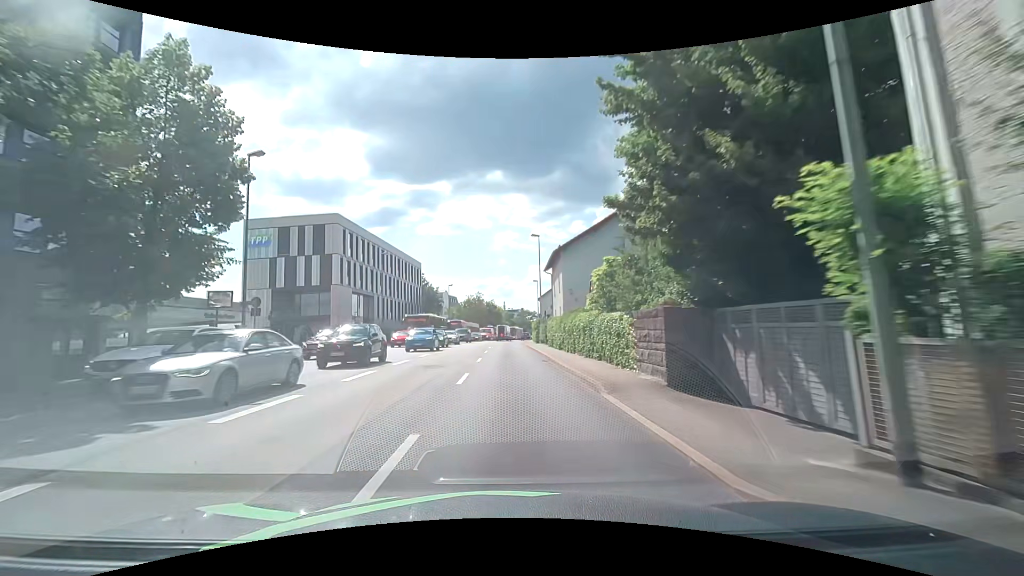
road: primary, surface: asphalt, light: Day
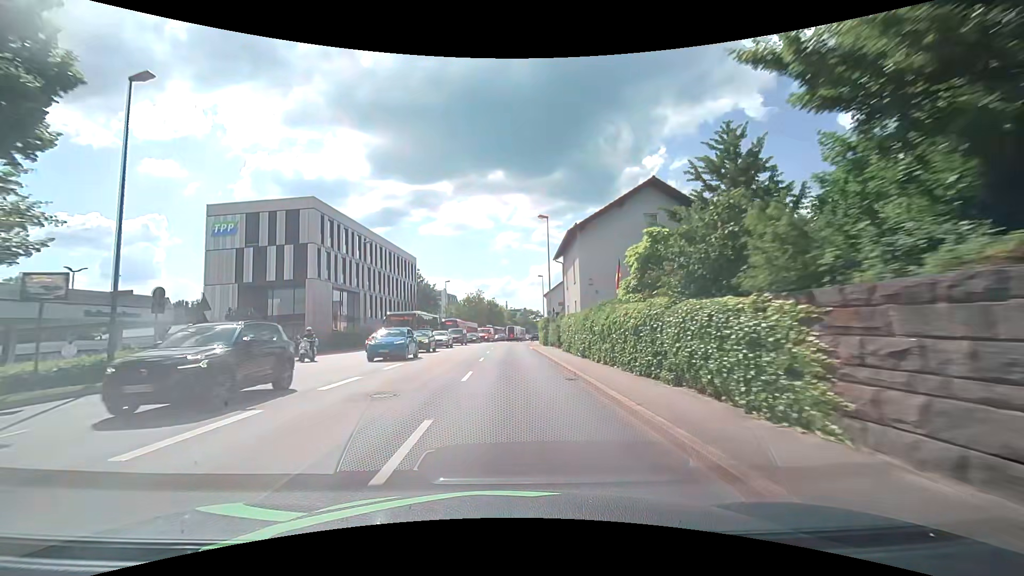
(+0.1, +7.9) m; +1°
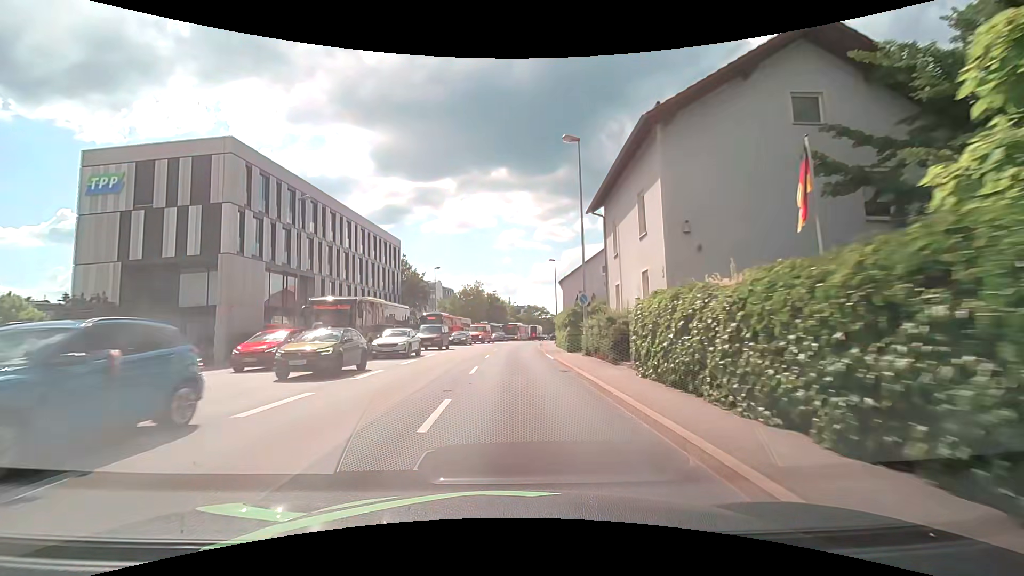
(-0.1, +15.8) m; -1°
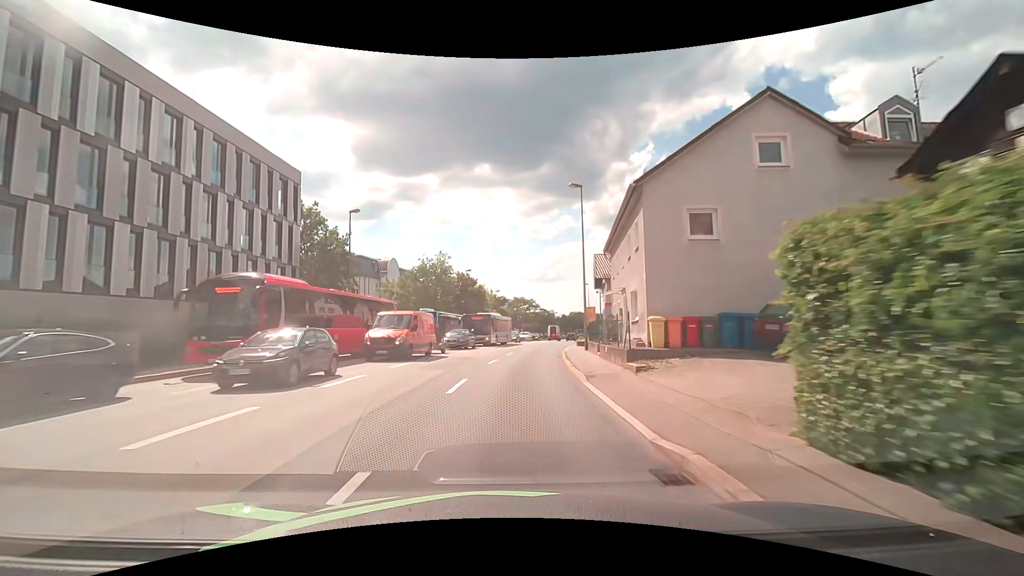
(+0.3, +31.8) m; +2°
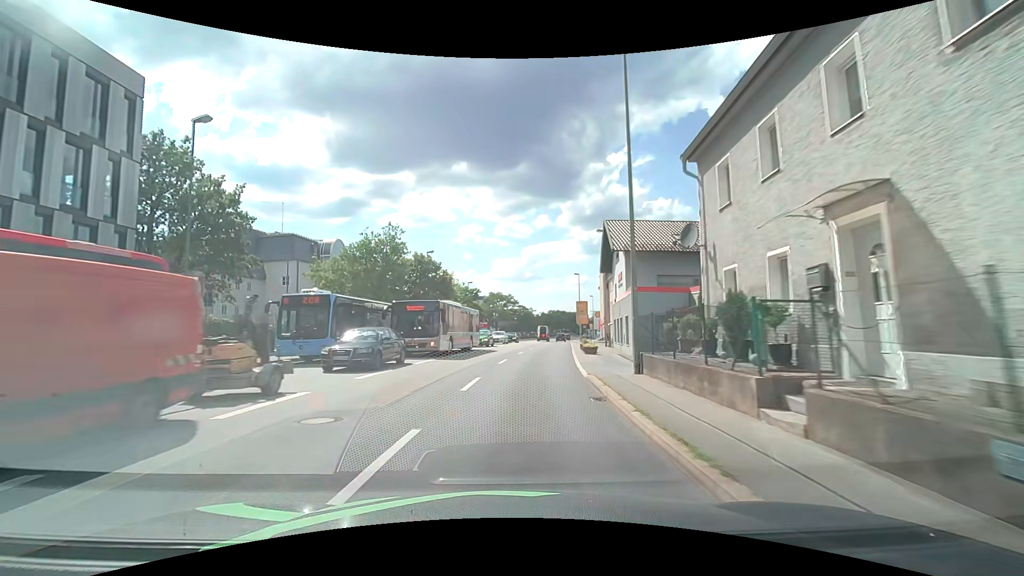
(+0.3, +16.0) m; +2°
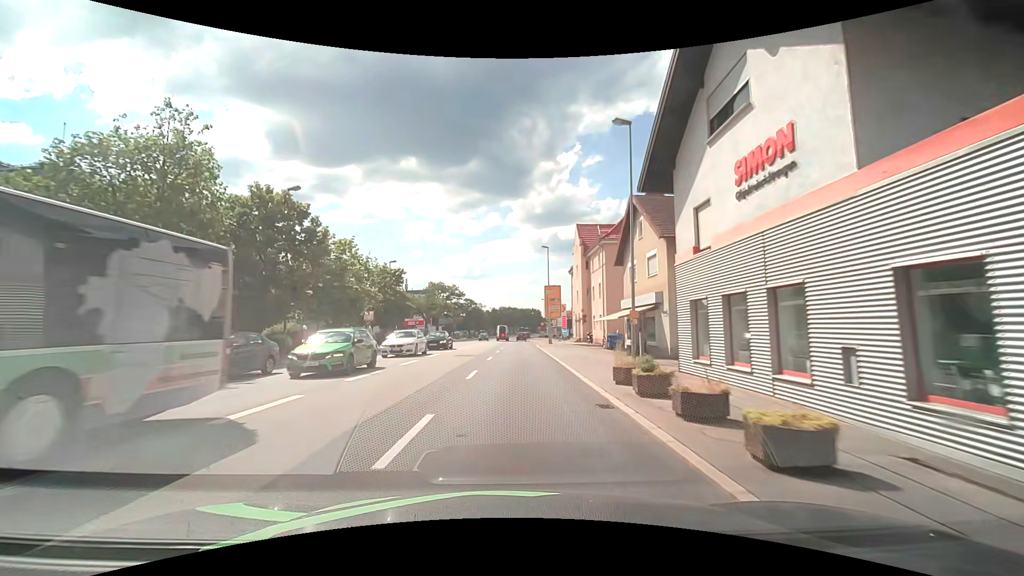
(+1.4, +23.9) m; +6°
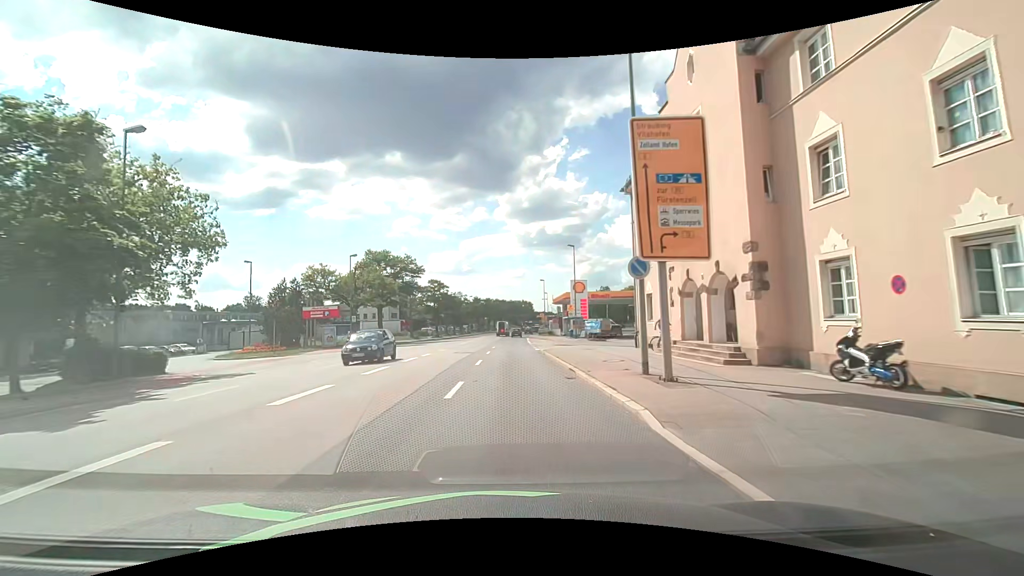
(+0.7, +40.0) m; +1°
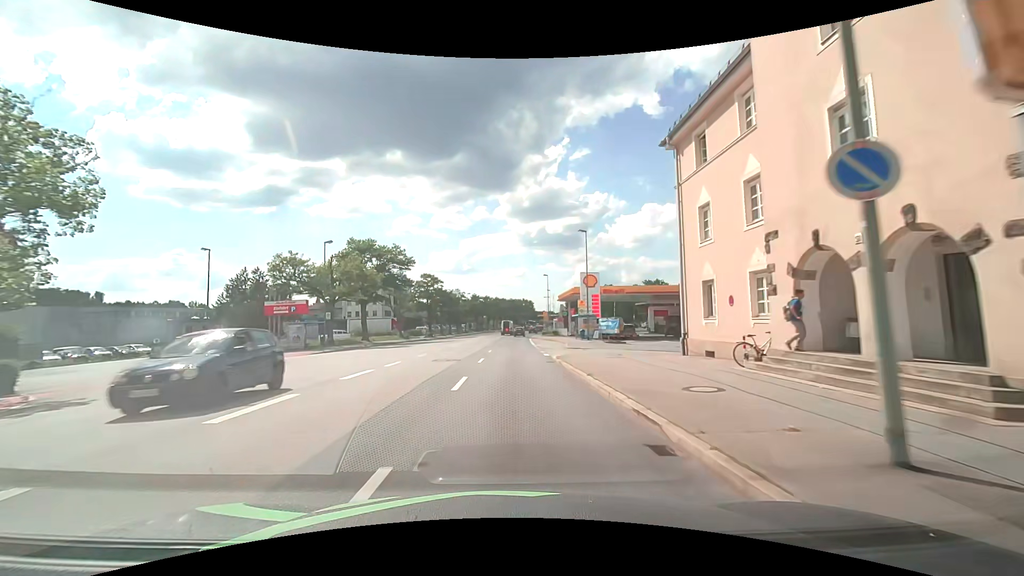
(0.0, +8.0) m; 0°
(0, +10) (0, +20) (0, +30) (+1, +40) (+1, +50) (+1, +60) (+1, +70) (+2, +80) (+3, +90) (+4, +100) m
